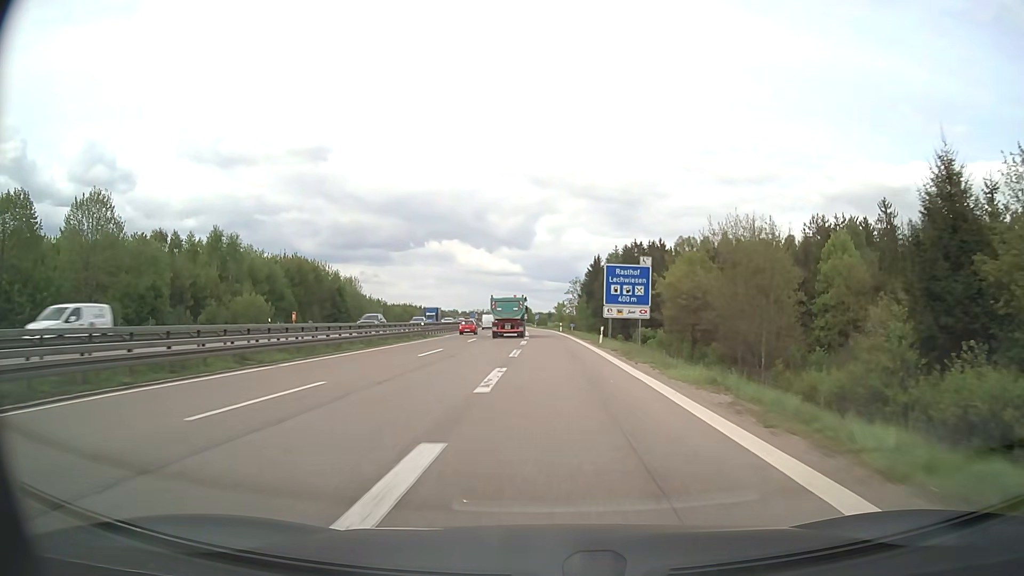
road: motorway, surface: asphalt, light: Day
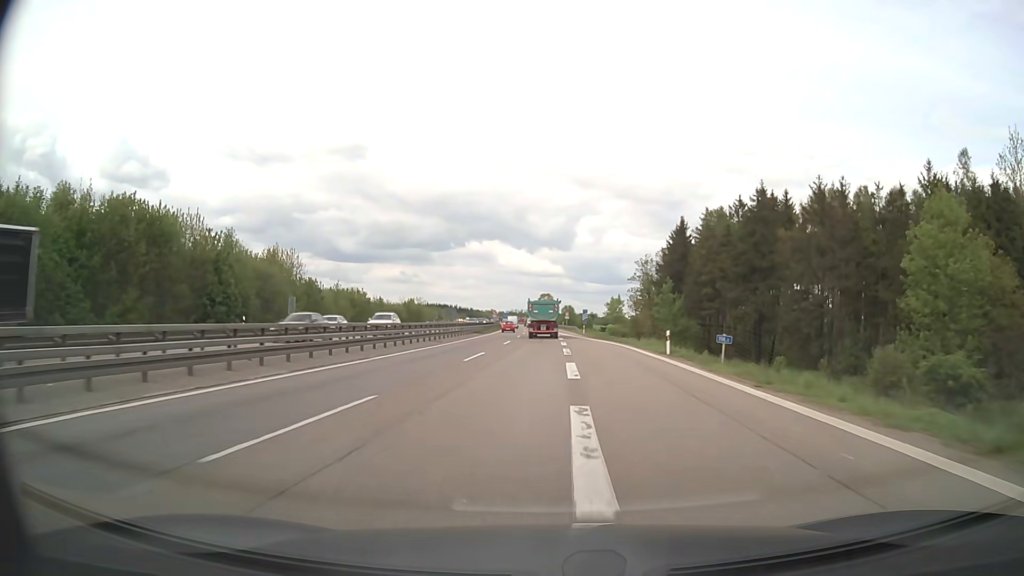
(-1.8, +56.8) m; -3°
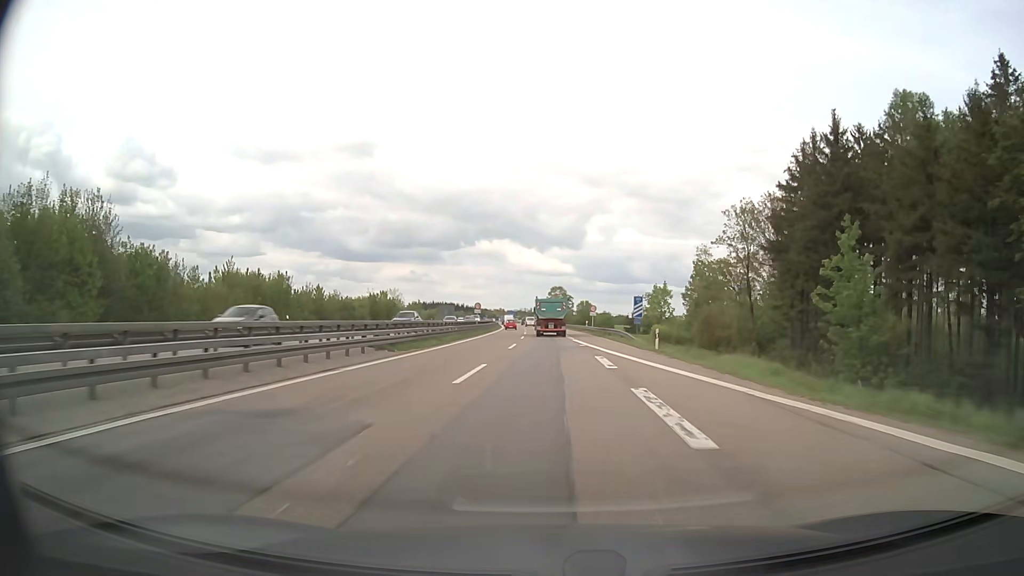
(-0.4, +45.8) m; -1°
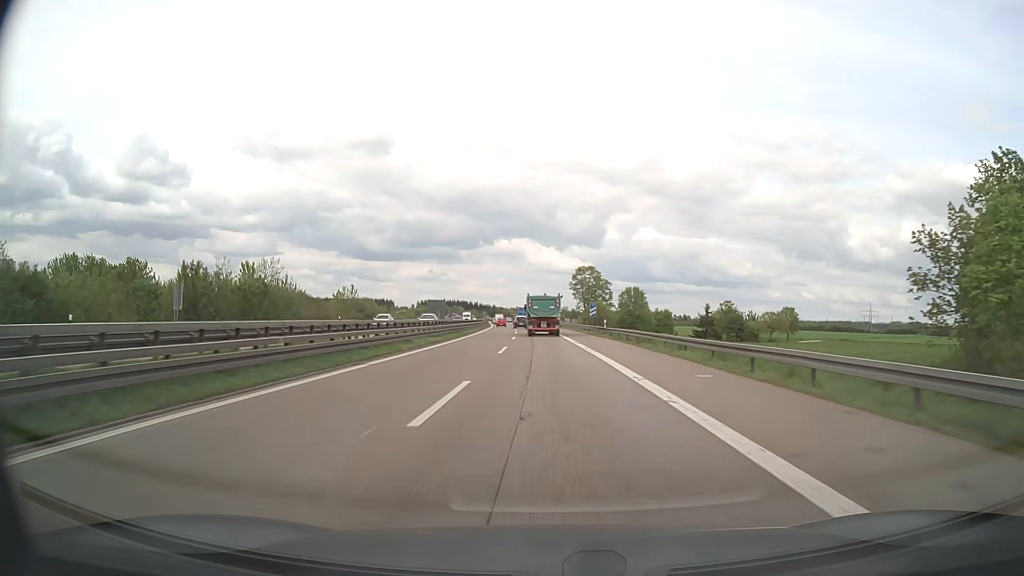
(-0.7, +77.8) m; -2°
(0, +10) (0, +20) (0, +30) (-1, +40) (-1, +50) (-1, +60) (-2, +70) (-2, +80) (-3, +90) (-3, +100) m
